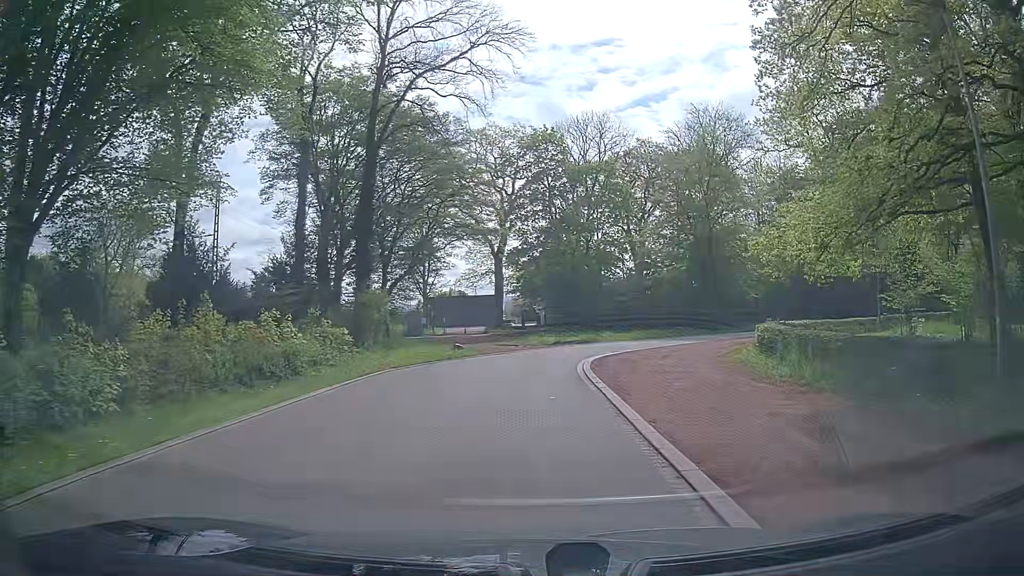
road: unclassified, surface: asphalt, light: Day
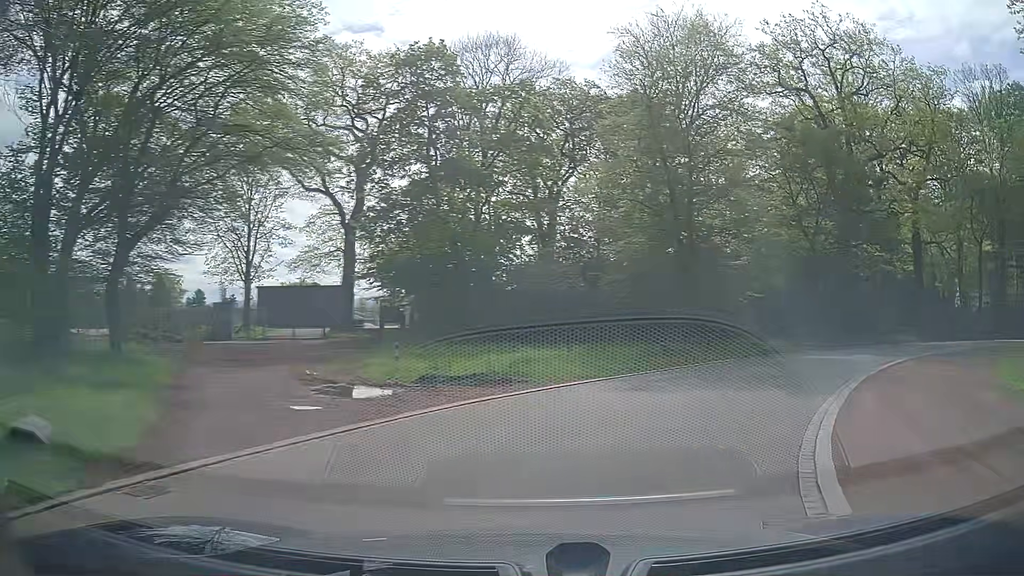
(+0.3, +22.2) m; +11°
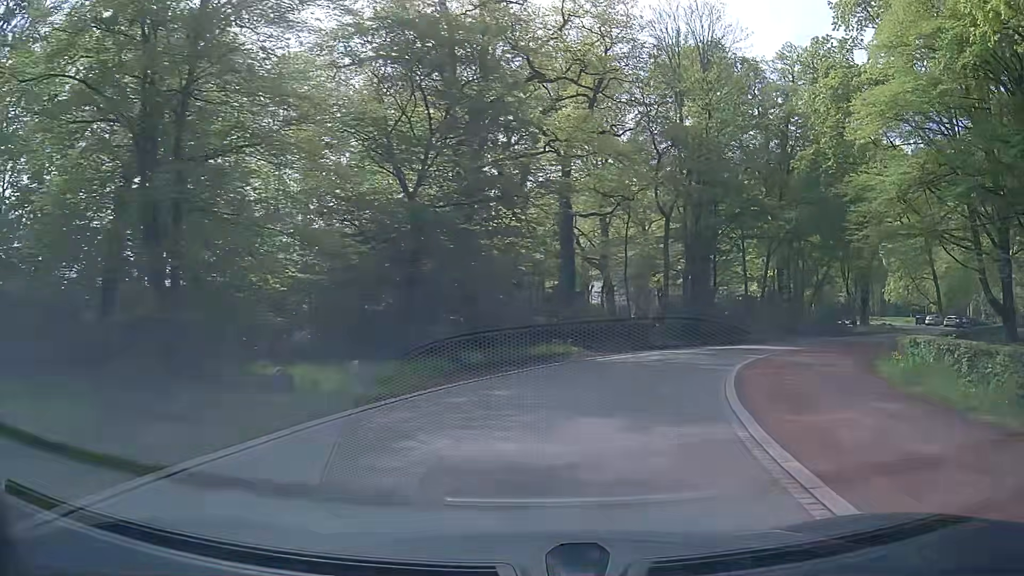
(+5.2, +16.6) m; +34°
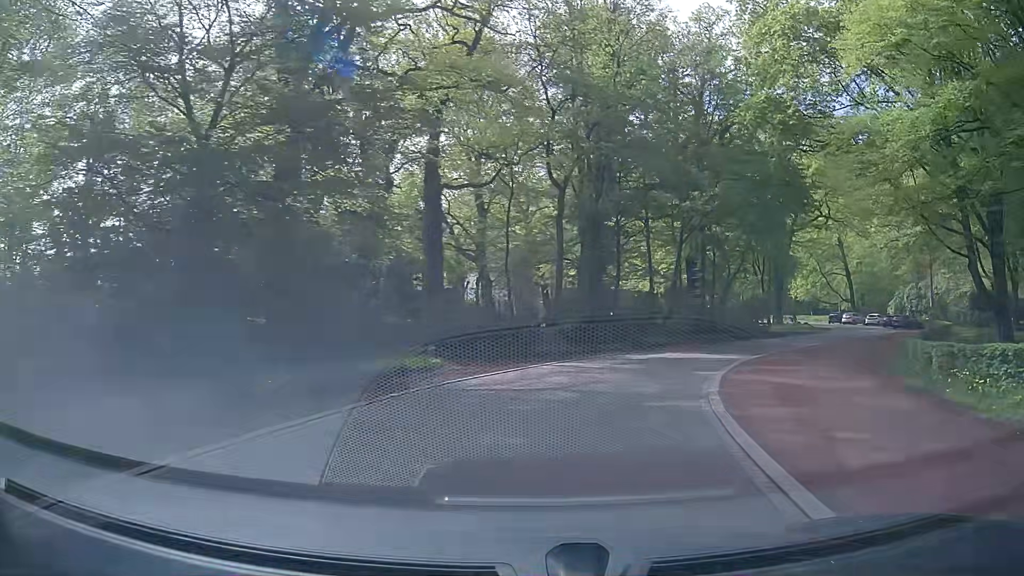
(+0.8, +8.9) m; +10°
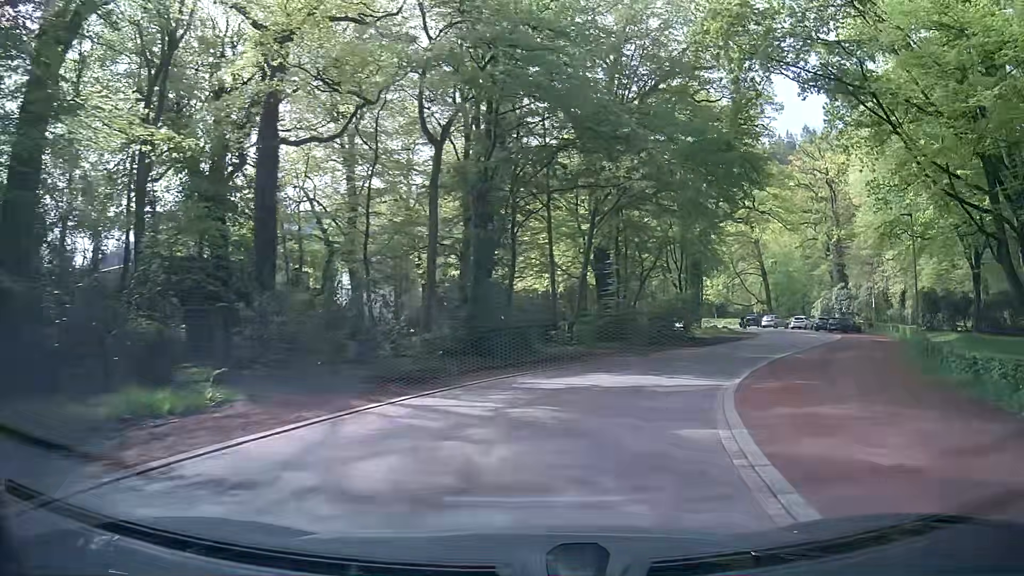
(+0.7, +9.0) m; +9°
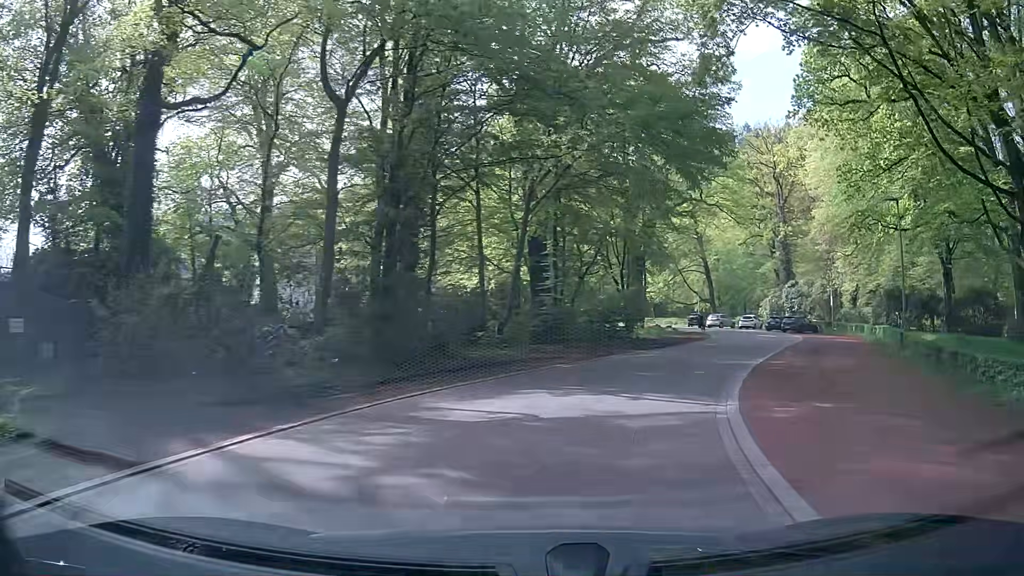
(+0.2, +4.5) m; +5°
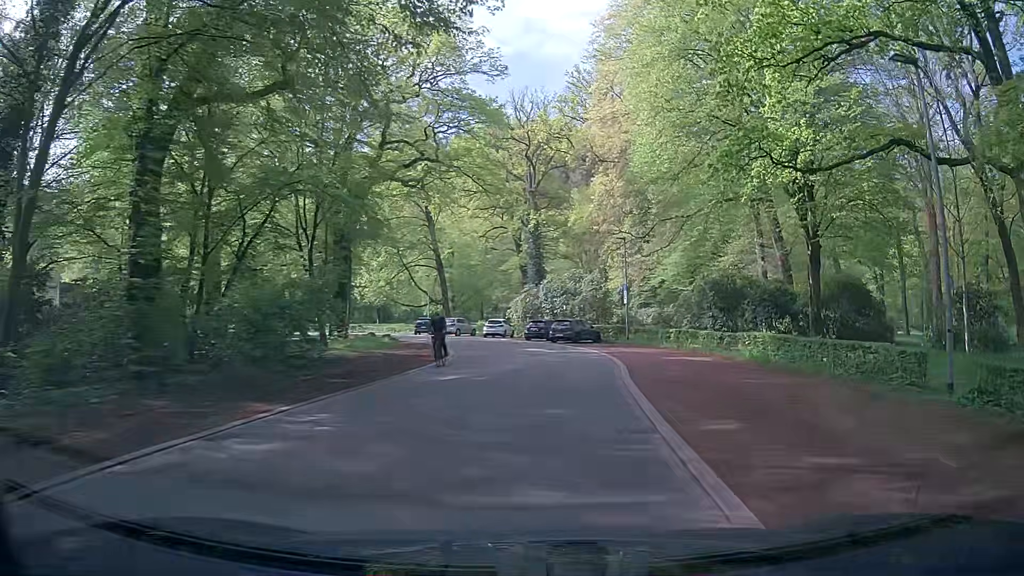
(+3.7, +17.5) m; +25°
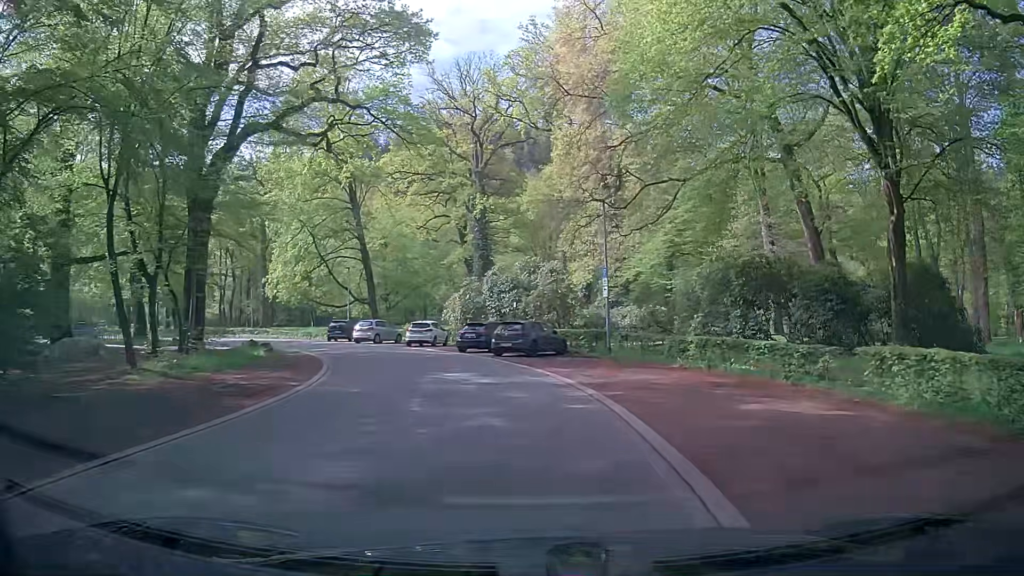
(+0.3, +13.6) m; +3°
